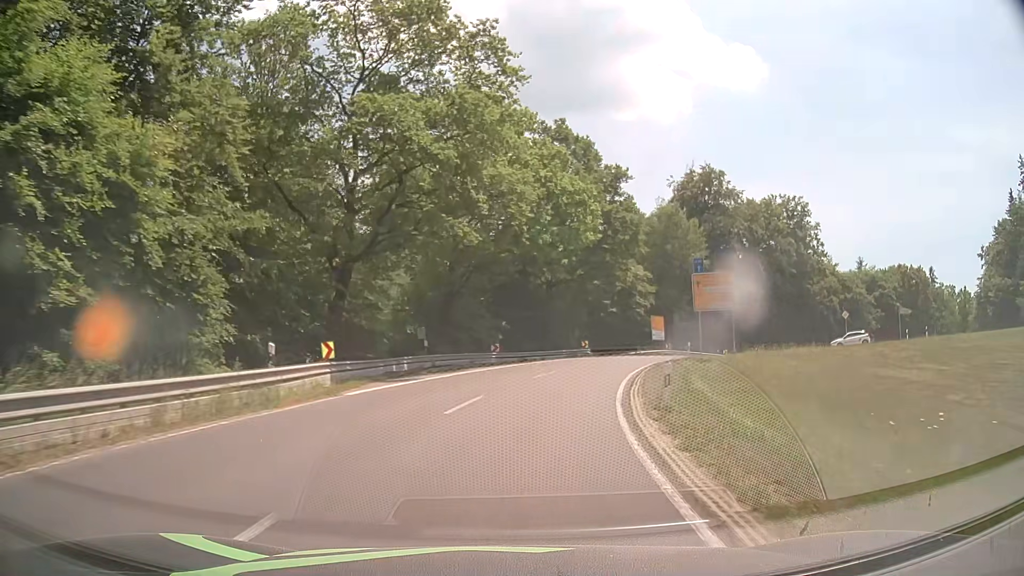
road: secondary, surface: asphalt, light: Day
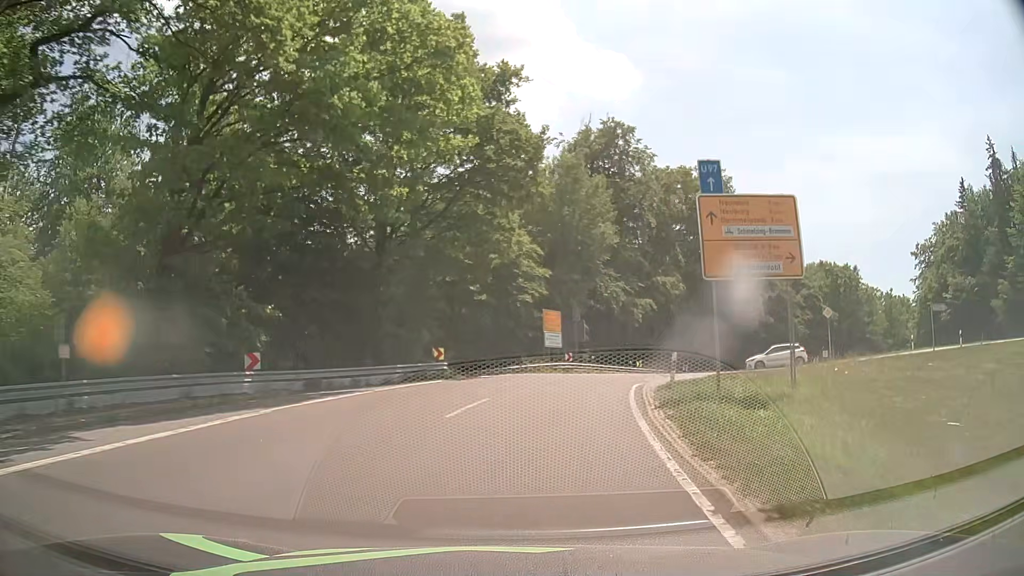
(+2.5, +22.4) m; +13°
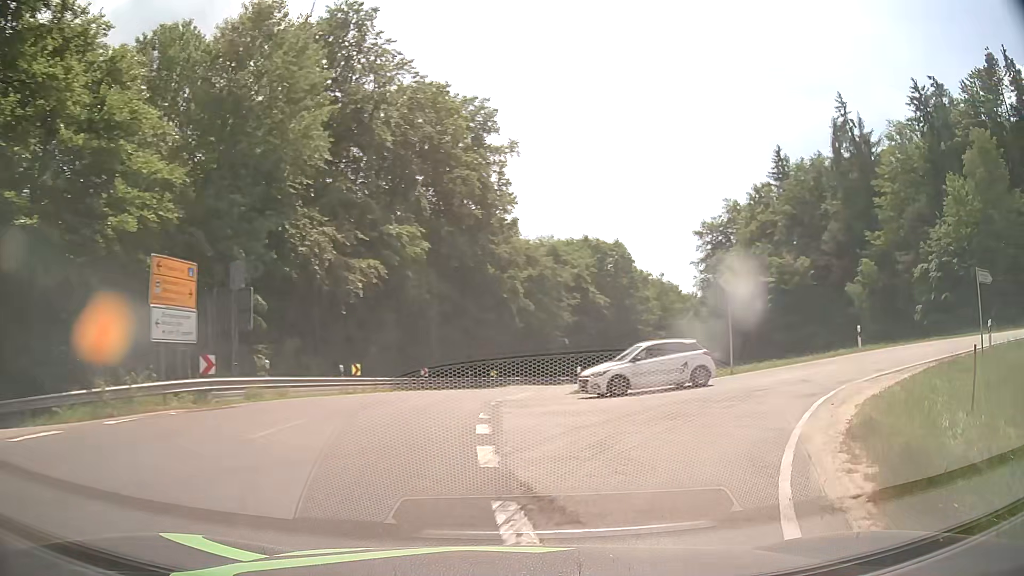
(+3.2, +22.8) m; +23°
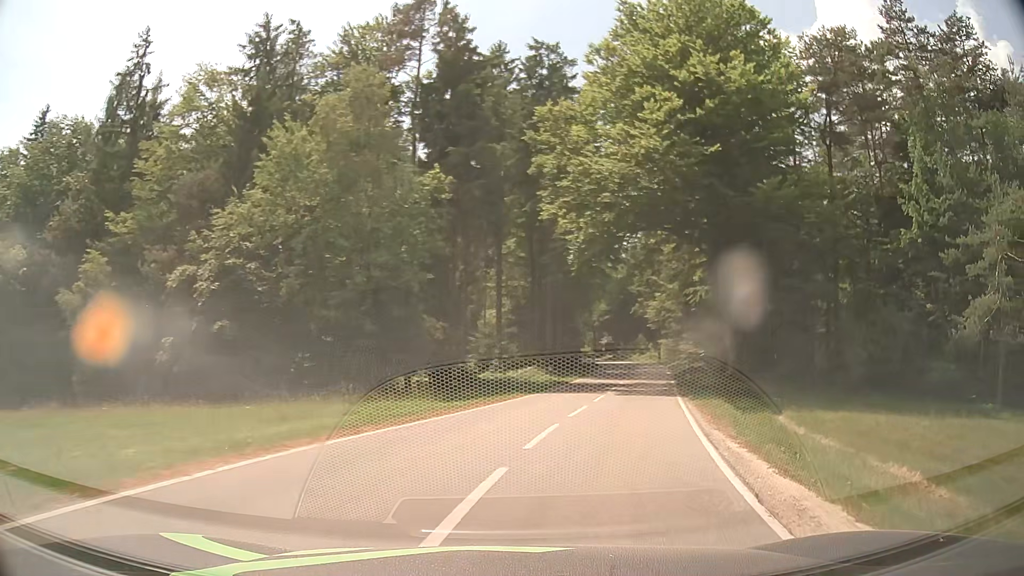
(+14.7, +22.0) m; +65°
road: tertiary
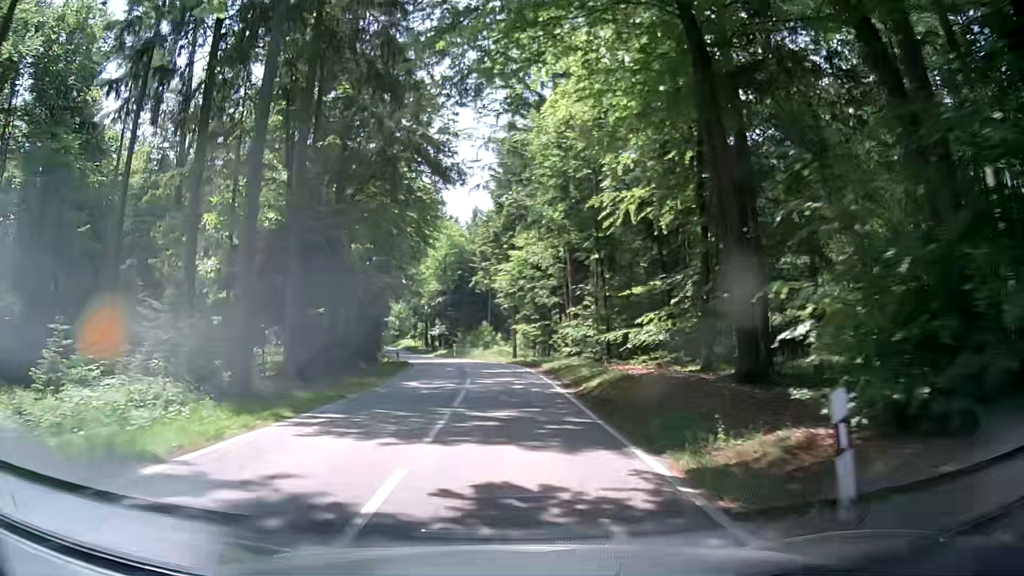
(+6.0, +31.1) m; +14°
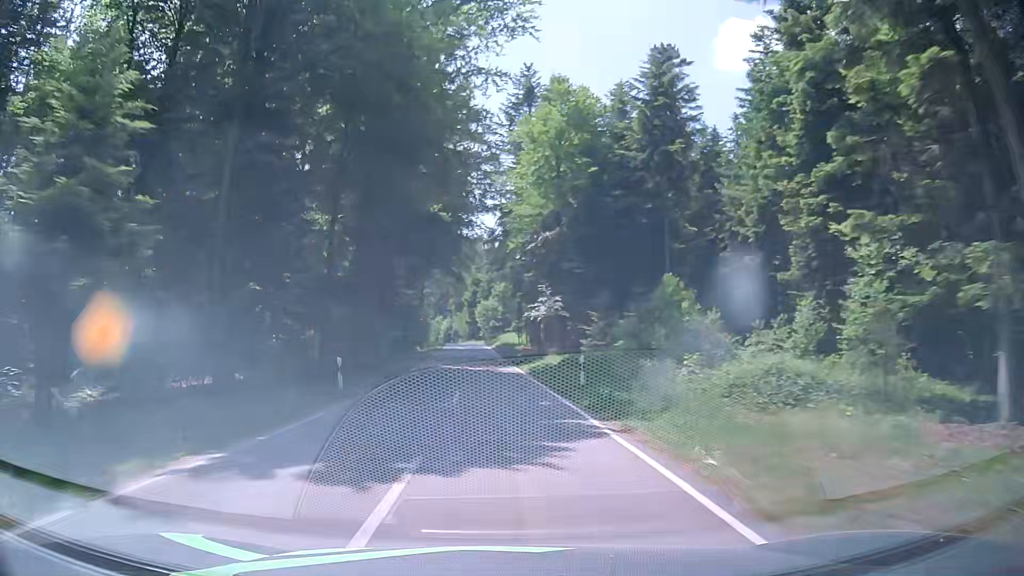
(-3.2, +53.8) m; -12°
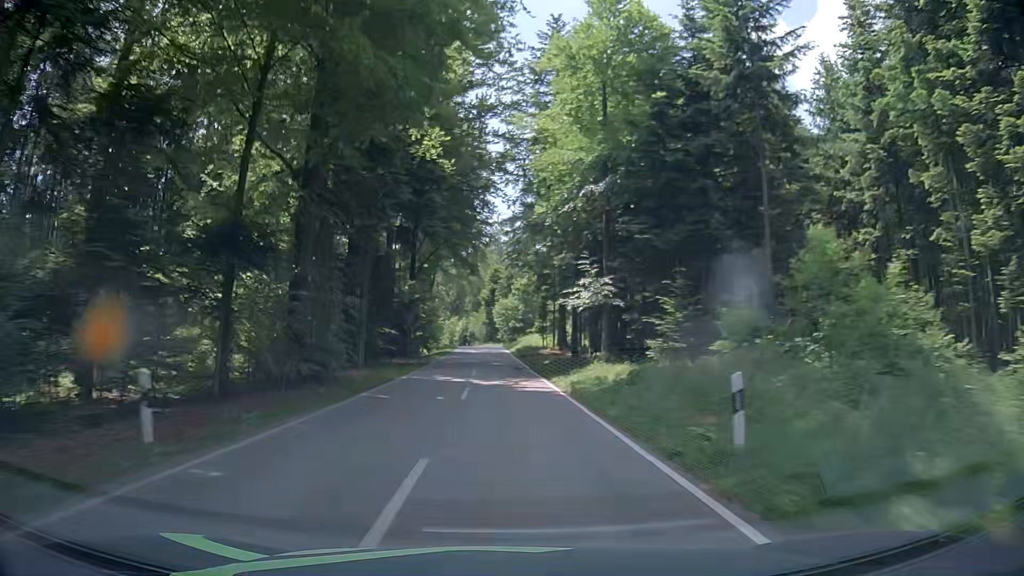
(0.0, +12.4) m; 0°
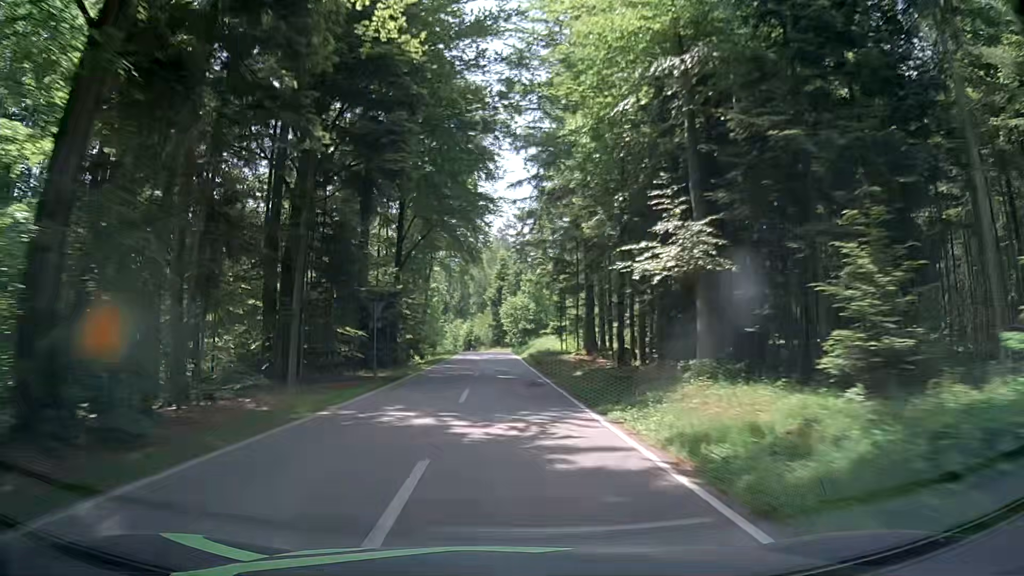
(-0.2, +12.7) m; -1°
(0, +10) (0, +20) (0, +30) (-1, +40) (-1, +50) (-1, +60) (-2, +70) (-2, +80) (-4, +90) (-7, +99) m
